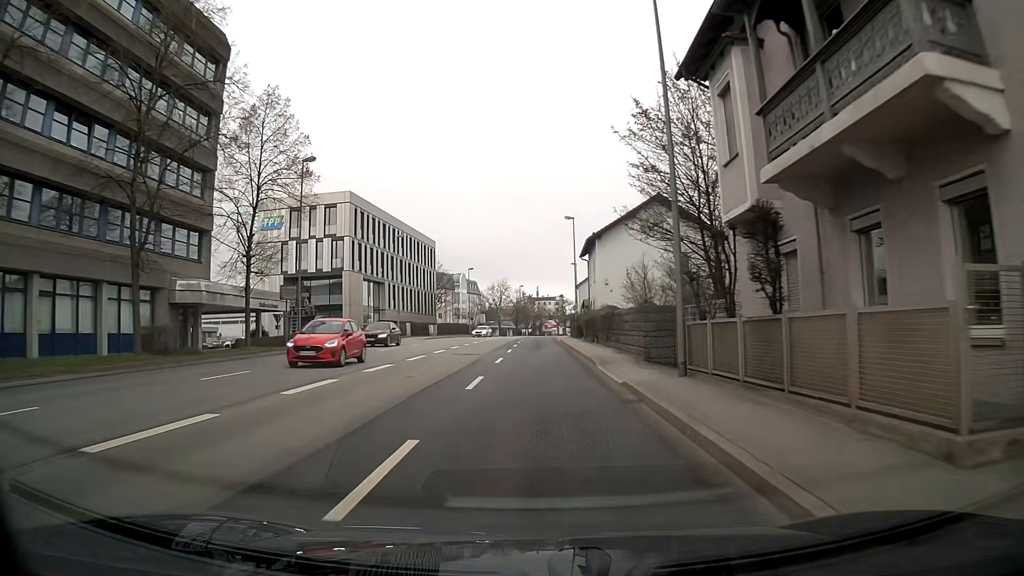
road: primary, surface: asphalt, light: Day
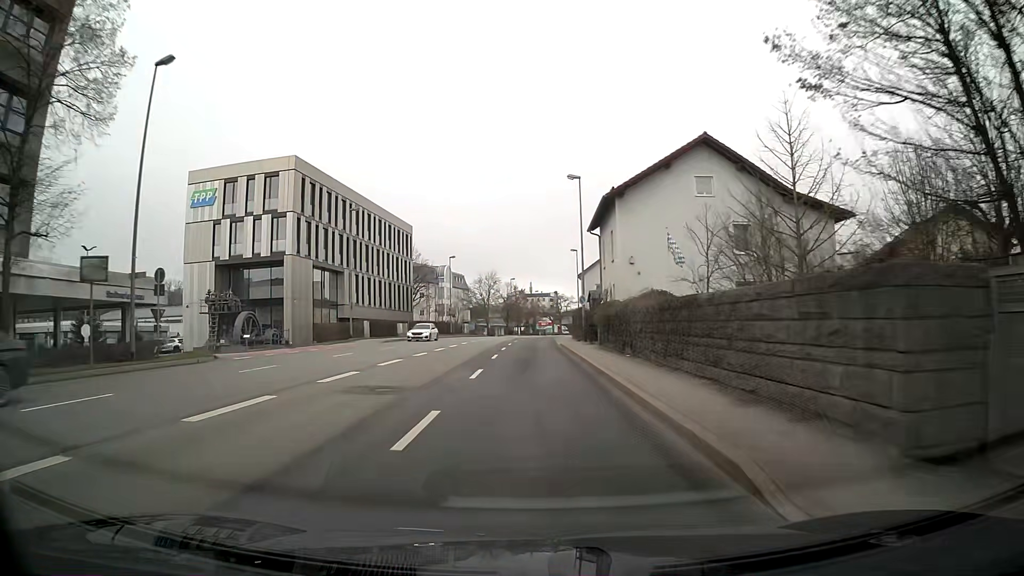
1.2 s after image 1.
(0.0, +15.5) m; 0°
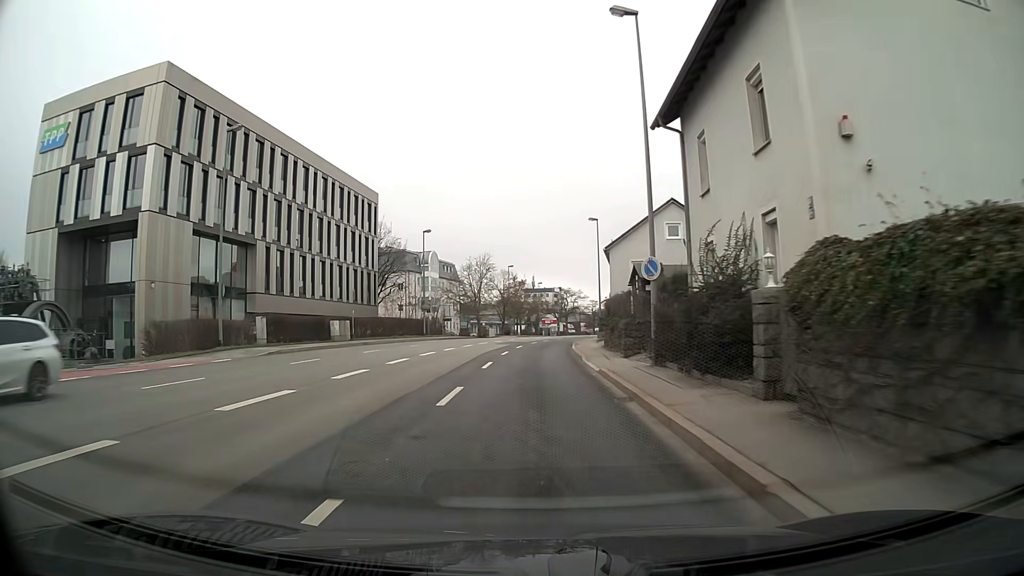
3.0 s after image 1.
(+0.1, +23.1) m; 0°
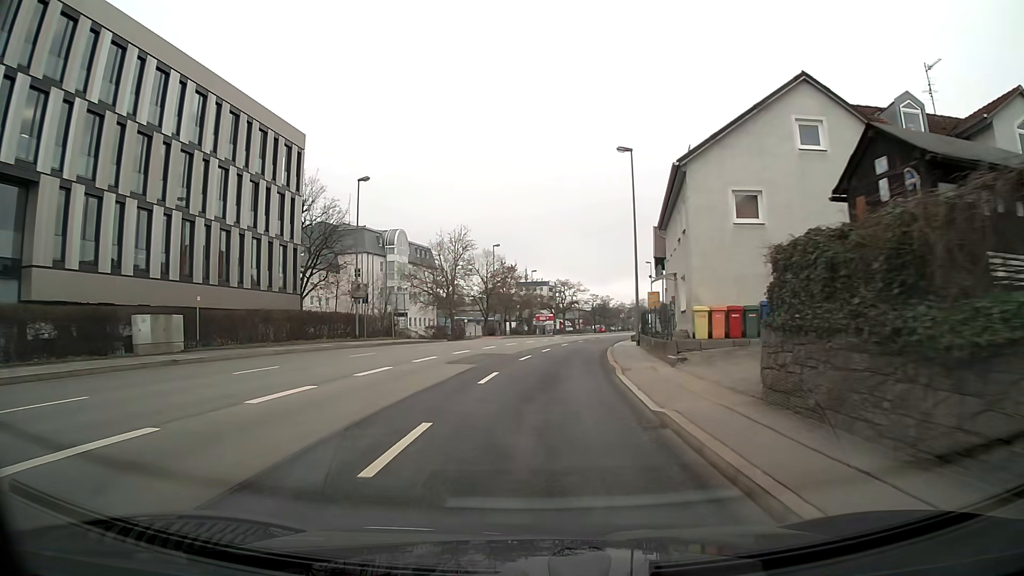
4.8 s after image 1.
(+0.1, +23.1) m; +1°
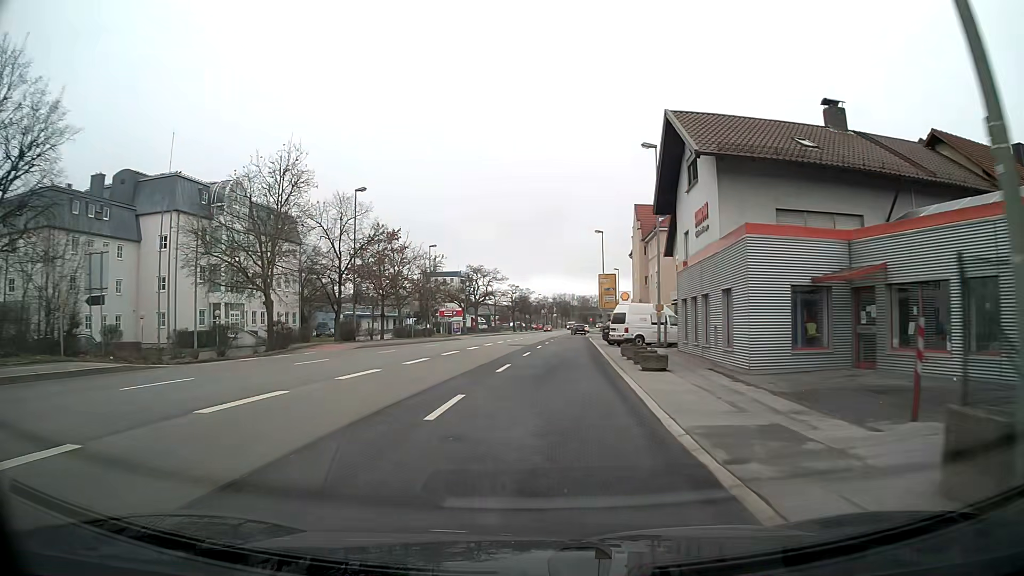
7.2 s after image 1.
(+1.8, +30.9) m; +7°
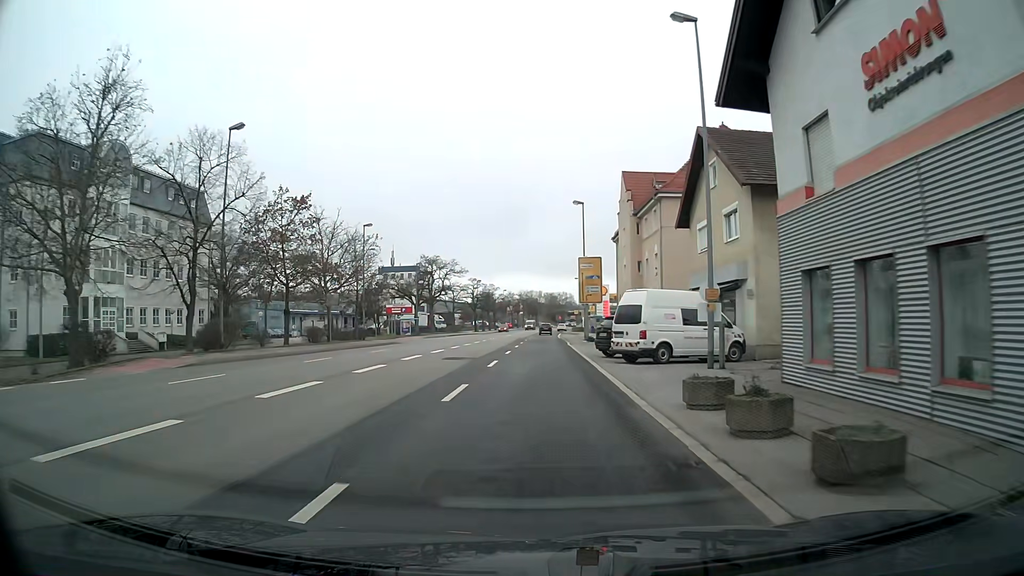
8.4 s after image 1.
(+0.3, +15.6) m; +2°
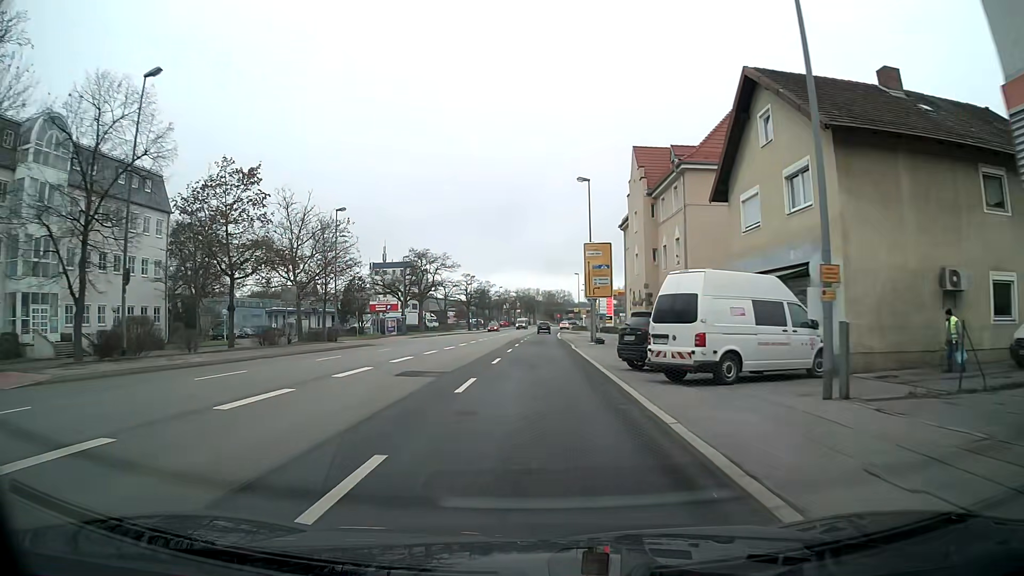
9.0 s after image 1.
(0.0, +7.8) m; 0°
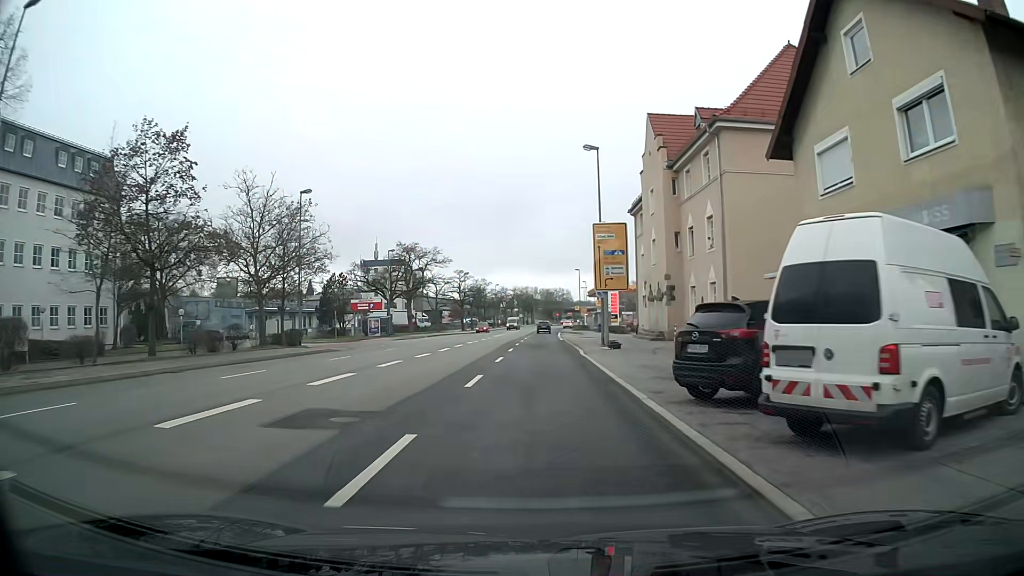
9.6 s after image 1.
(0.0, +7.8) m; 0°
(0, +10) (0, +20) (0, +30) (0, +40) (0, +50) (+1, +60) (+1, +70) (+1, +80) (+1, +90) (+2, +100) m
